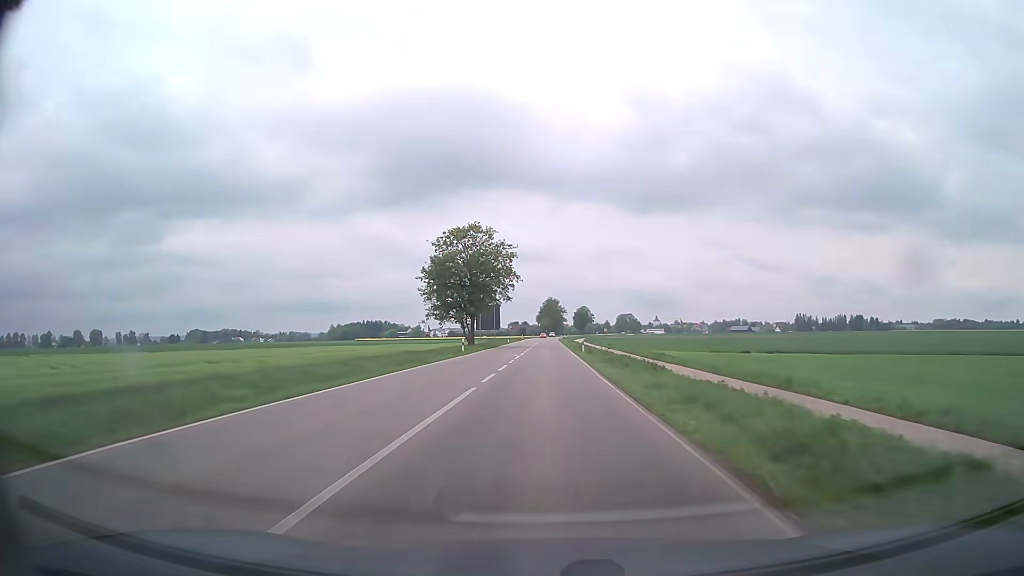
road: tertiary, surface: asphalt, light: Day
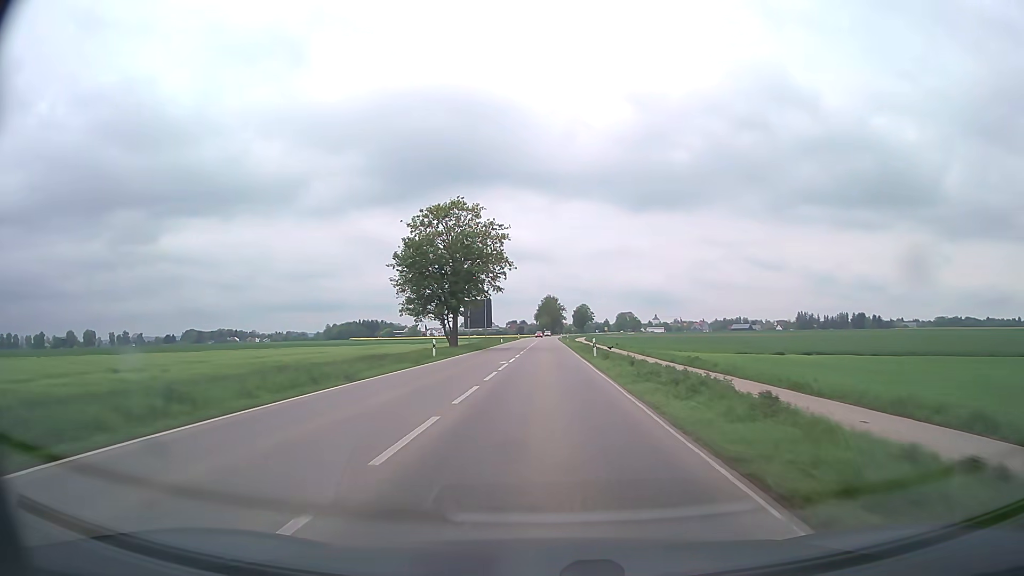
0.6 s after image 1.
(0.0, +12.0) m; 0°
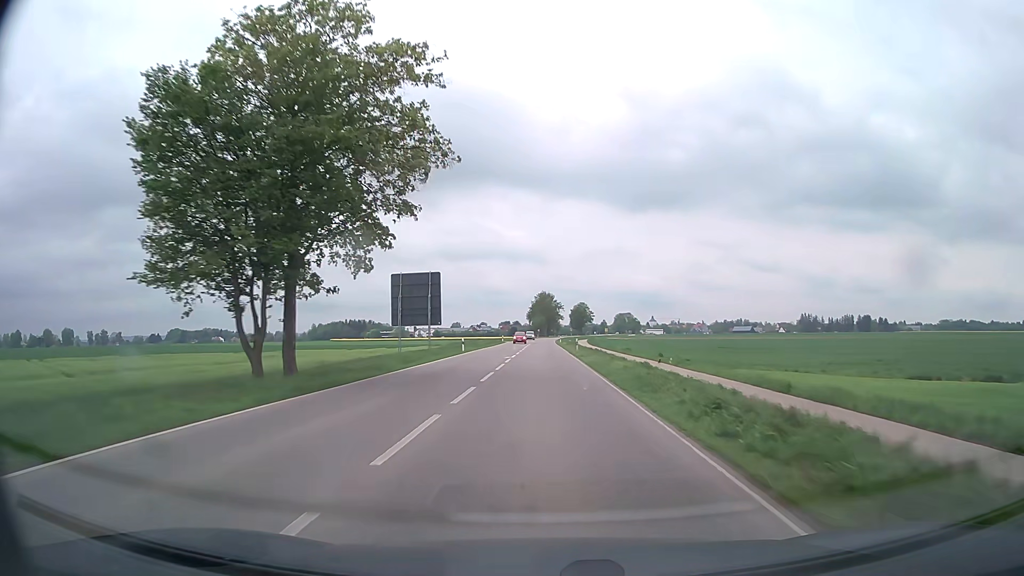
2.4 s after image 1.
(+0.4, +36.1) m; +1°
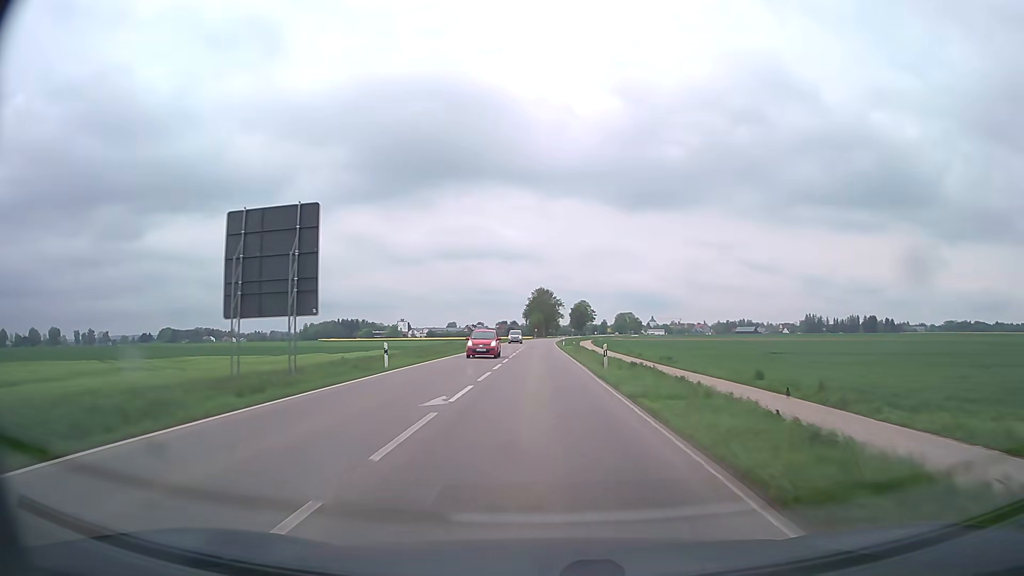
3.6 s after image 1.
(+0.1, +24.0) m; 0°
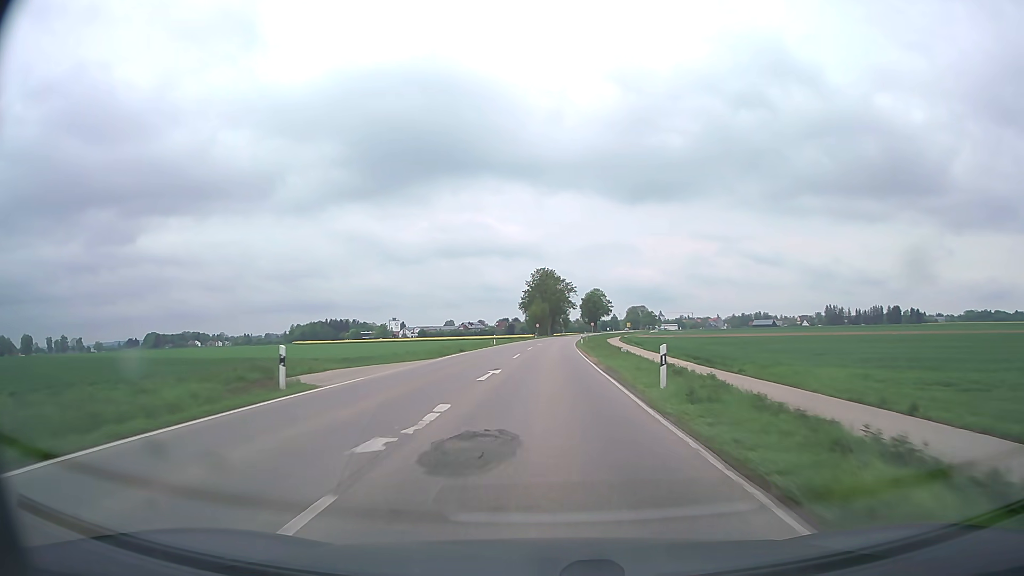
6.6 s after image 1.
(-0.2, +60.0) m; 0°
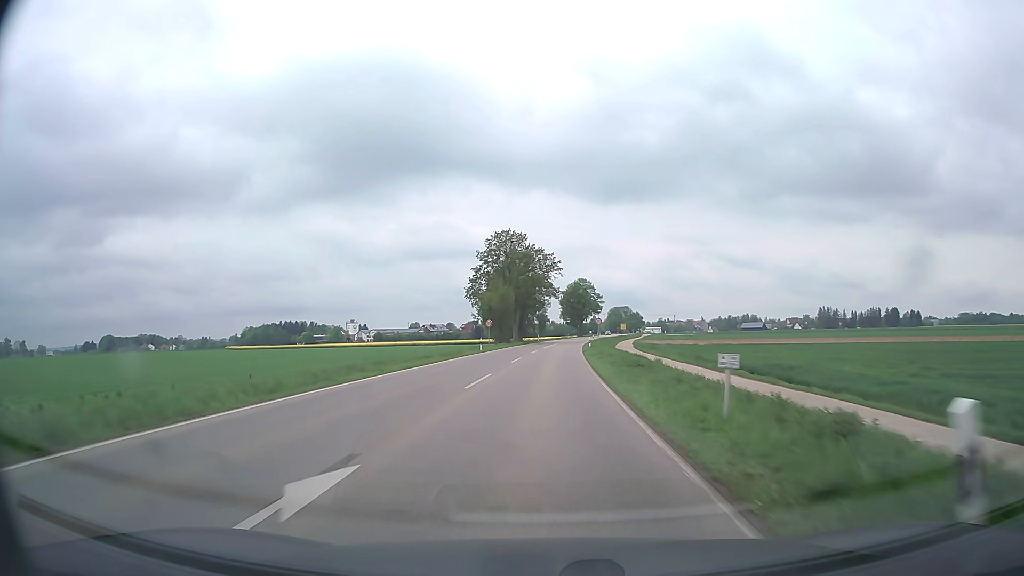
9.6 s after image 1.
(+1.3, +61.6) m; +2°
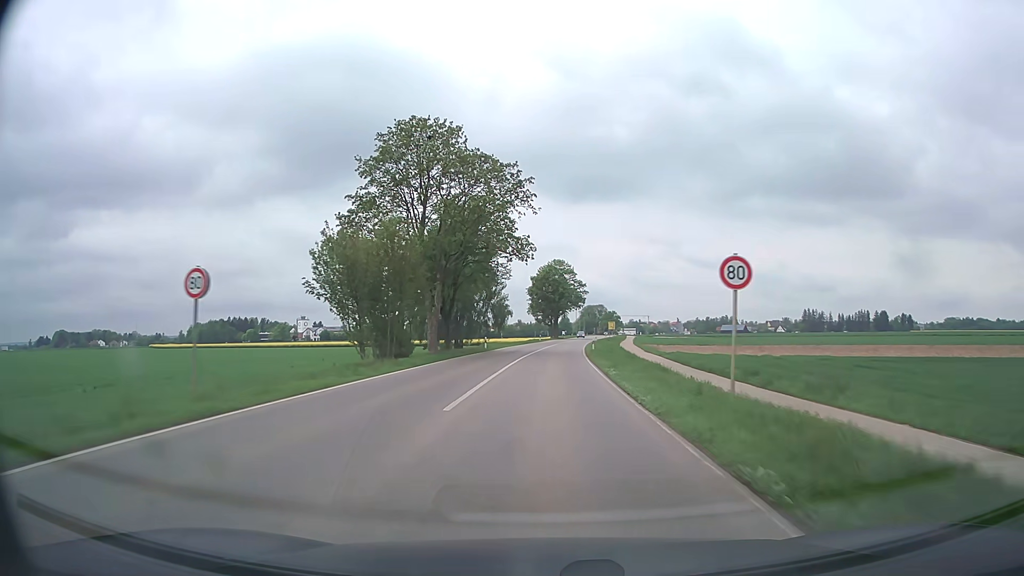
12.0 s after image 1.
(+1.1, +50.1) m; +3°
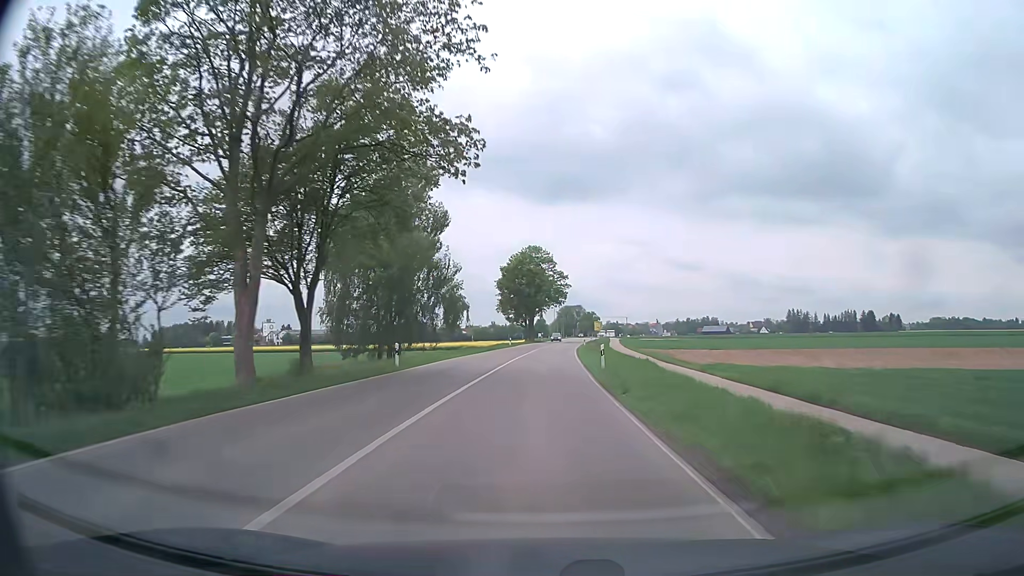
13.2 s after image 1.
(+0.5, +25.2) m; +2°
